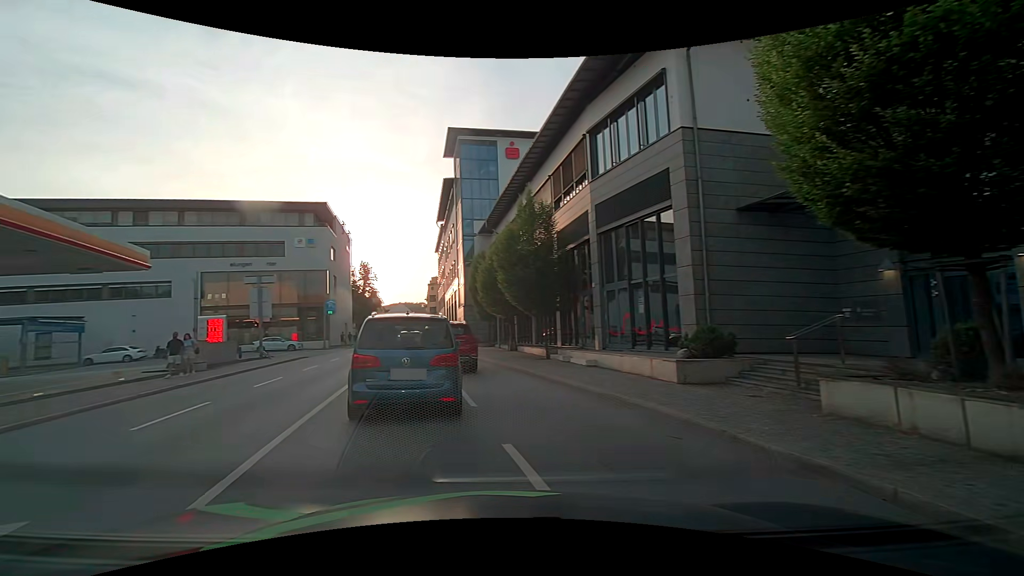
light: Day
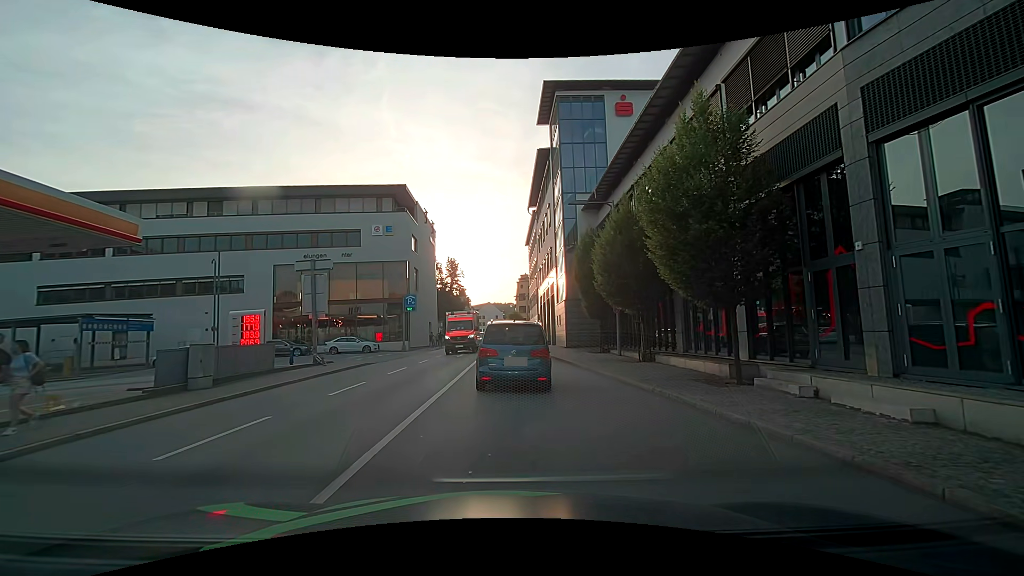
(-1.4, +8.9) m; -11°
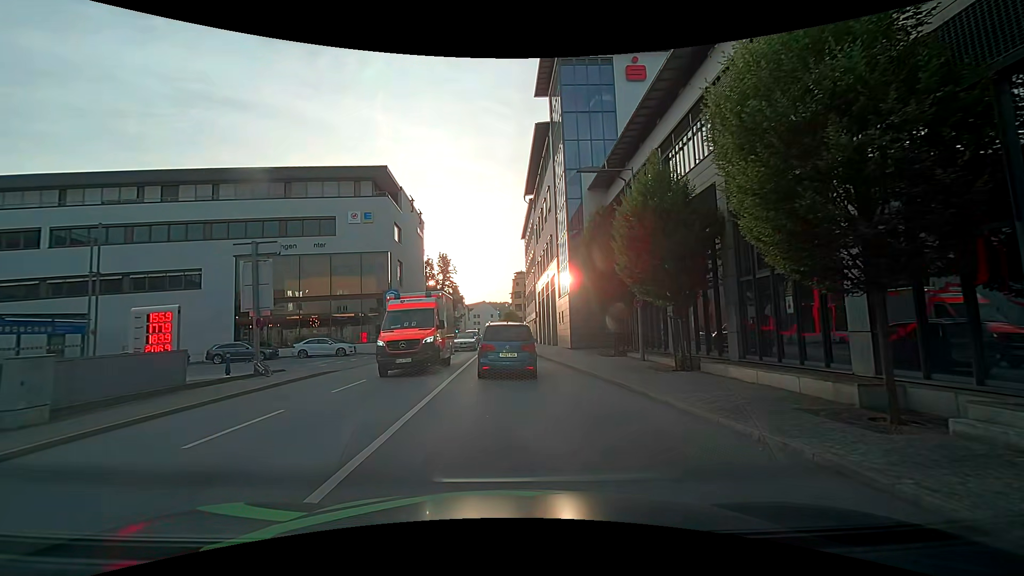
(+0.1, +5.4) m; +1°
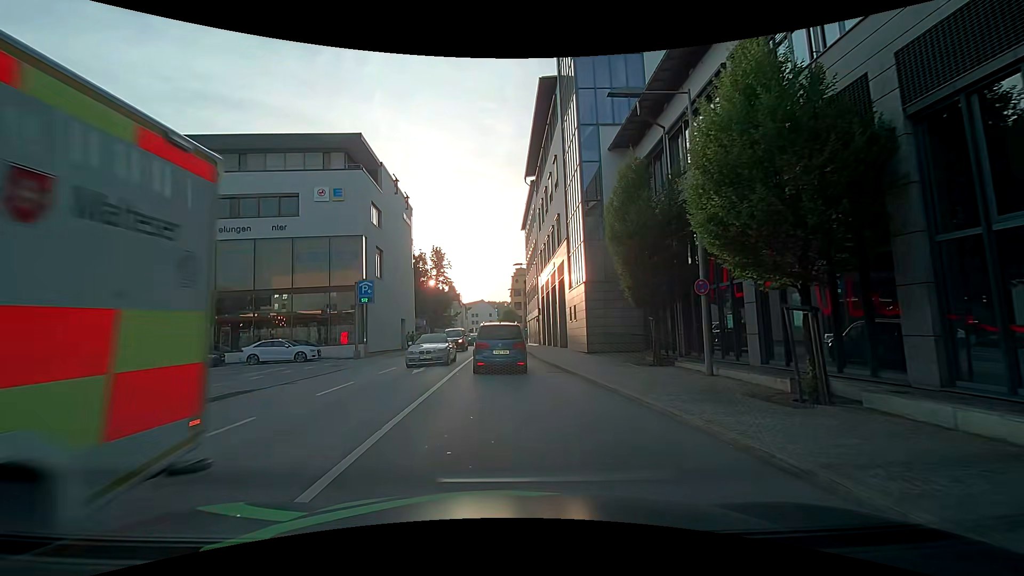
(+0.1, +7.0) m; +1°
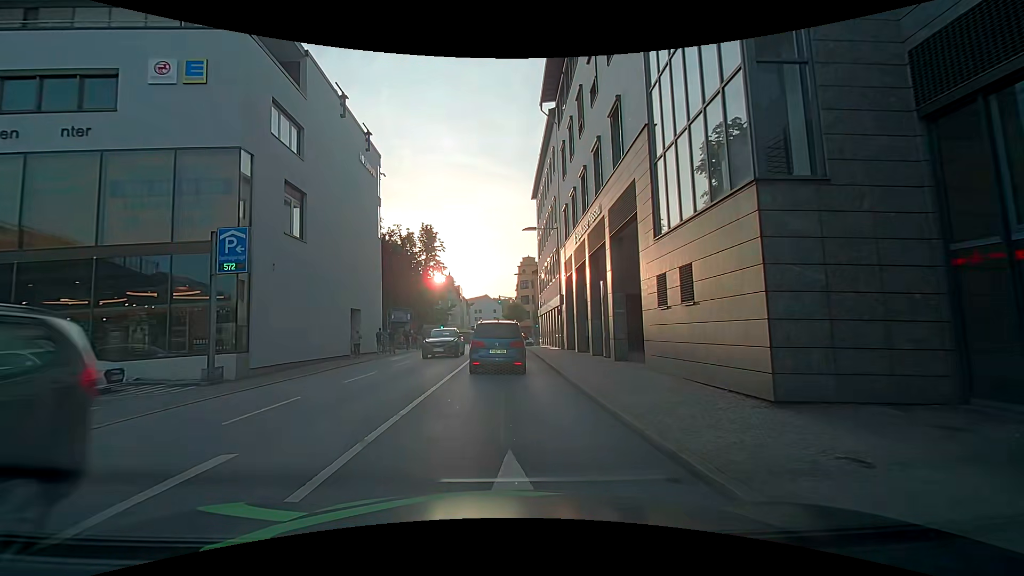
(0.0, +16.2) m; -1°
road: primary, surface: asphalt
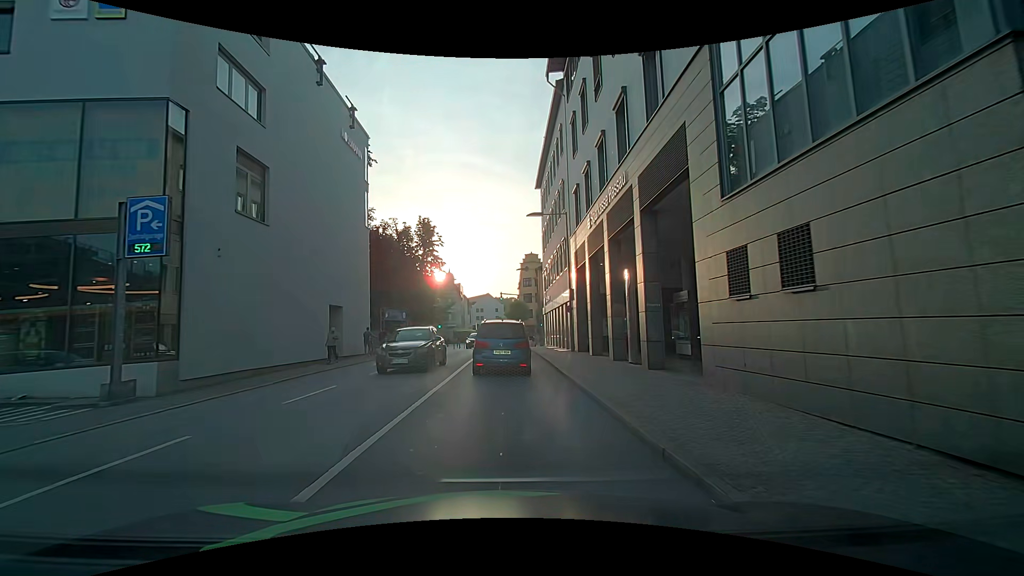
(0.0, +4.0) m; 0°
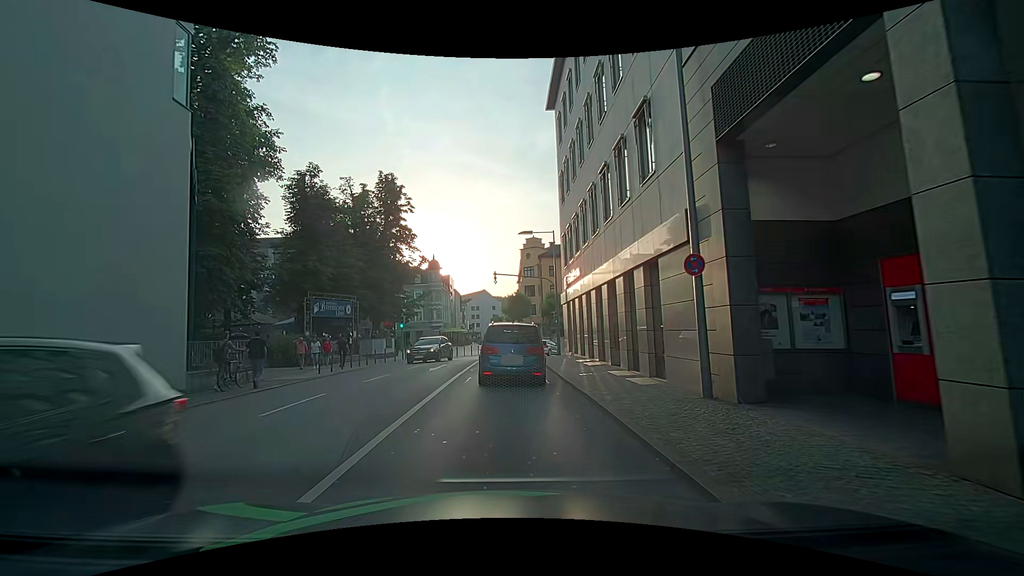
(-0.1, +19.2) m; -1°
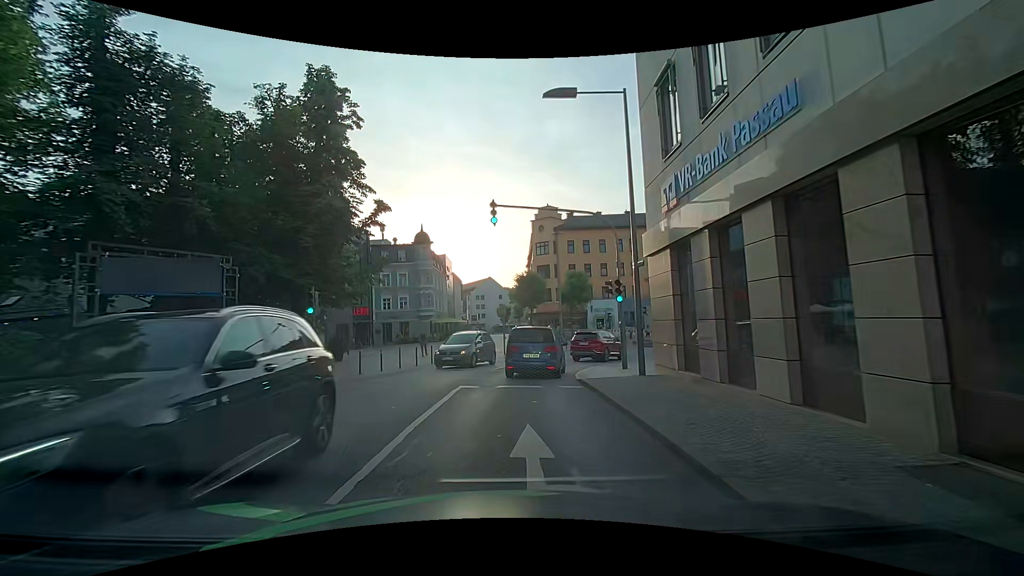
(+0.3, +18.3) m; +1°
(0, +10) (0, +20) (+3, +29) (+10, +37) (+18, +43) (+26, +49) (+34, +55) (+40, +63) (+44, +72) (+47, +81) m
